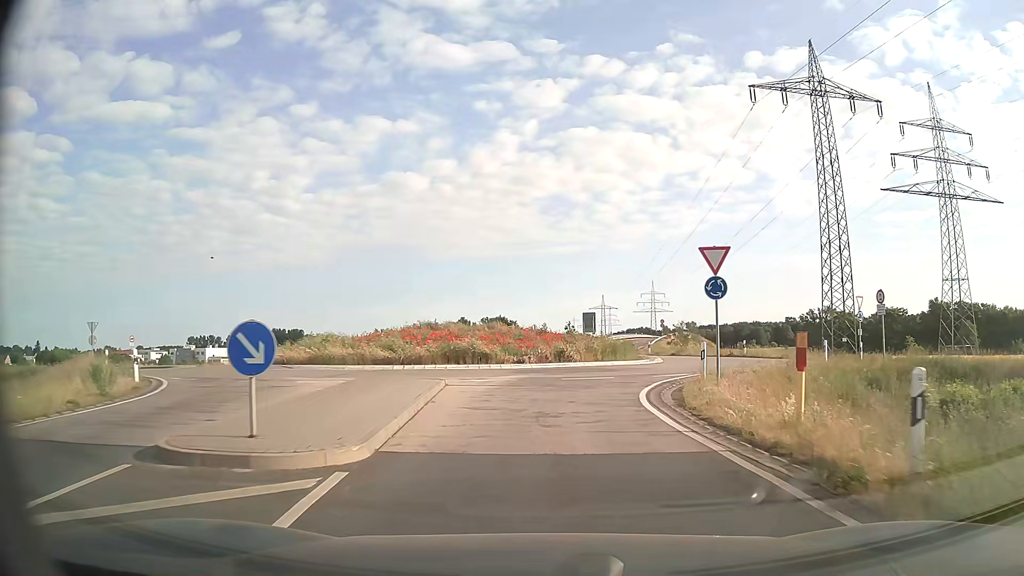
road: secondary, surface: asphalt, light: Day
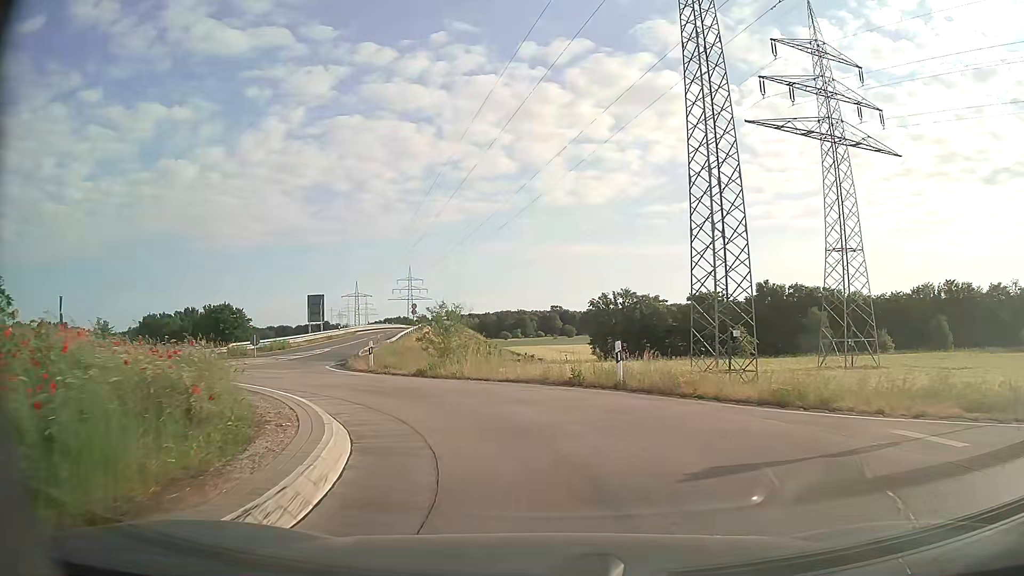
(+5.0, +27.3) m; +20°
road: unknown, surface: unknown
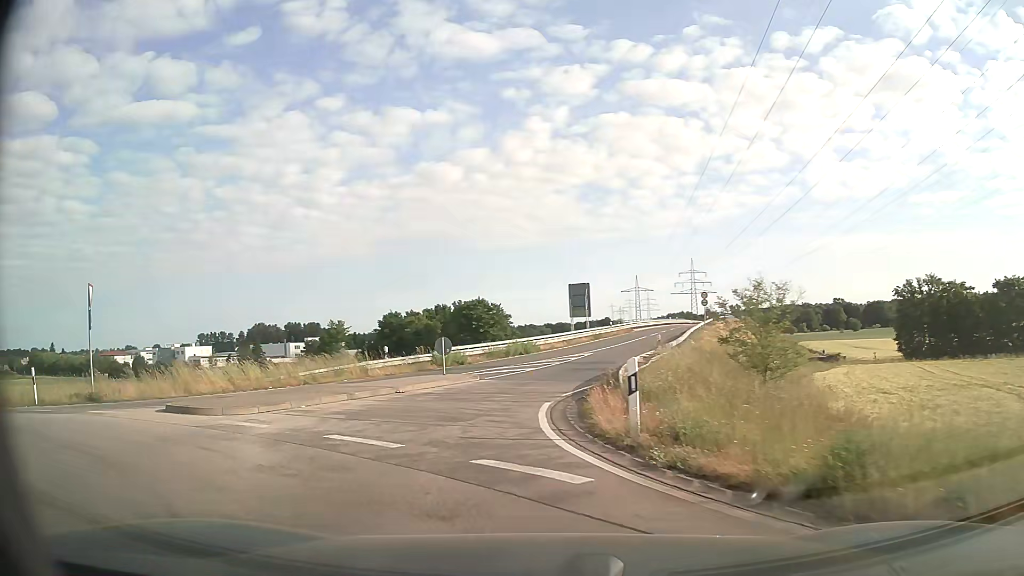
(-2.9, +14.9) m; -24°
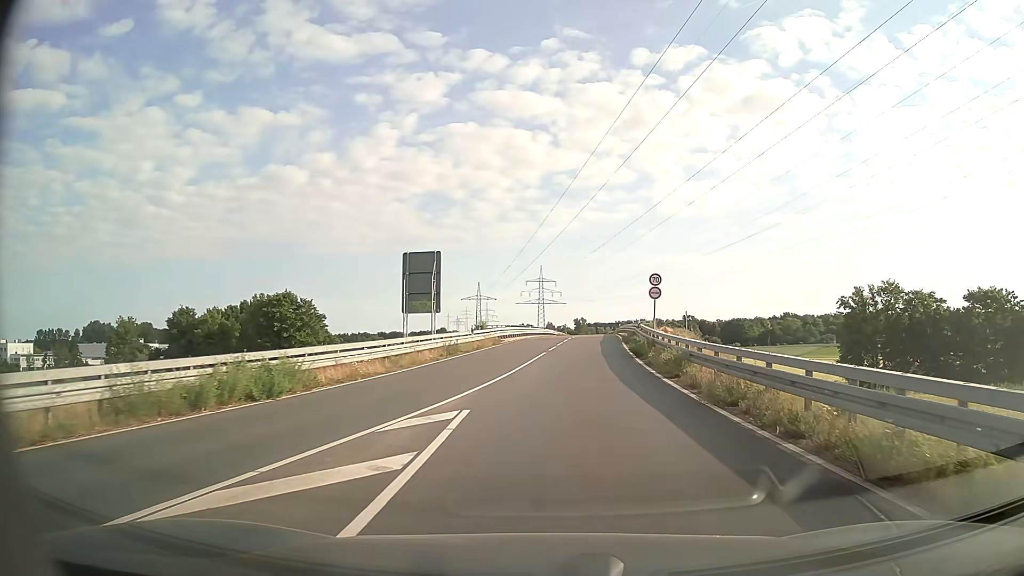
(+0.9, +27.8) m; +14°
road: secondary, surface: asphalt
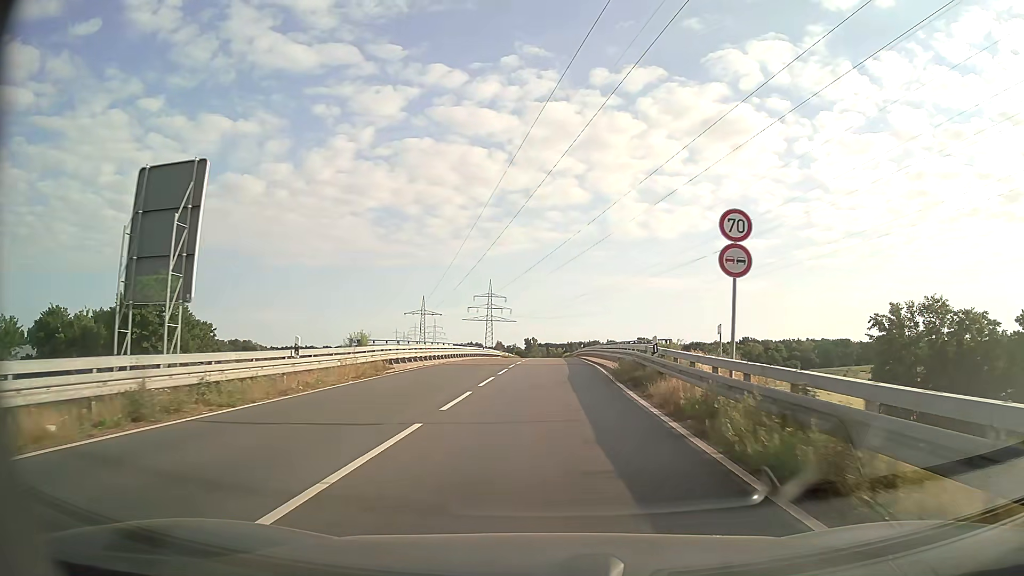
(+0.9, +20.6) m; +4°
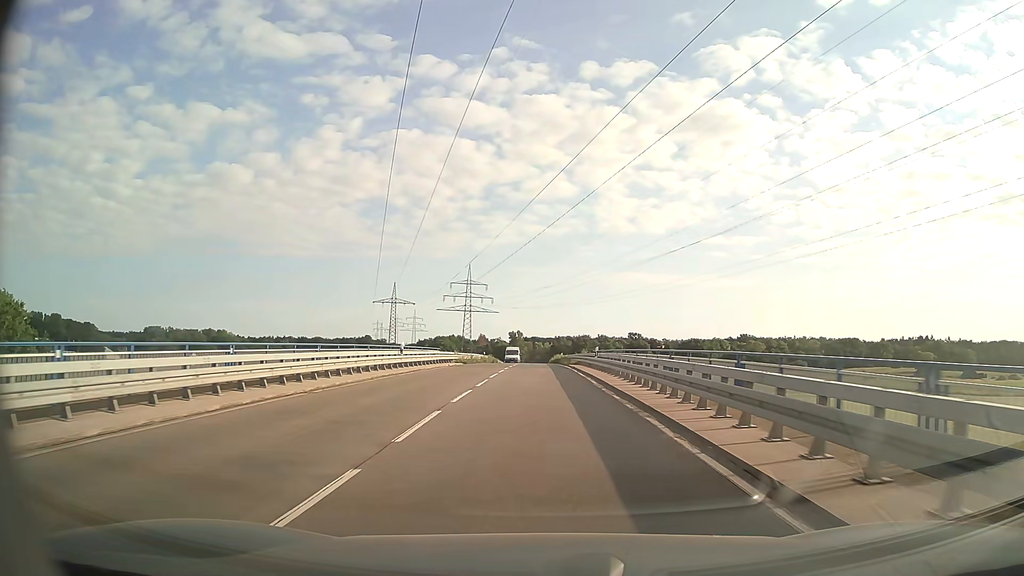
(+0.6, +32.9) m; +1°
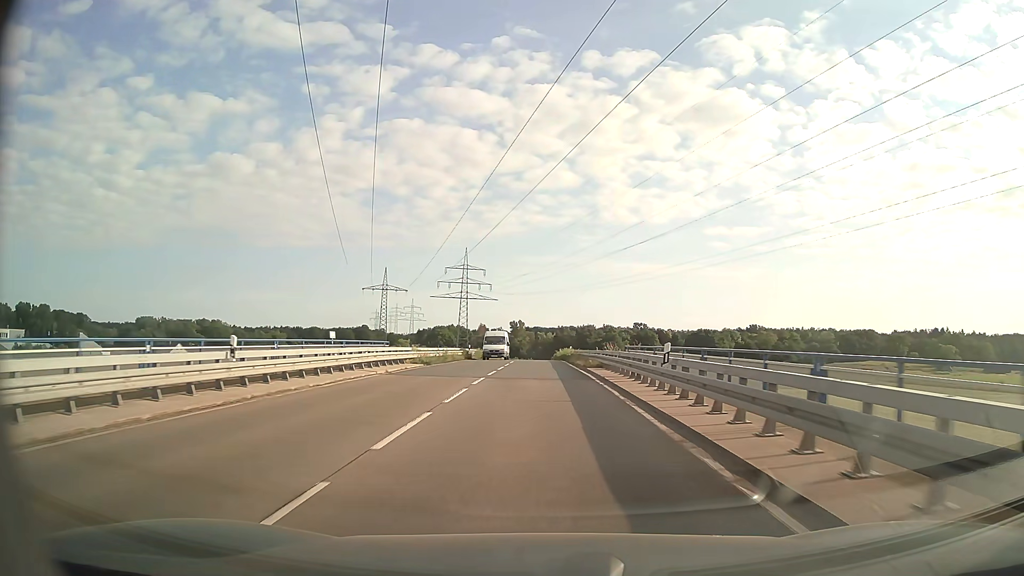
(-0.1, +18.8) m; 0°
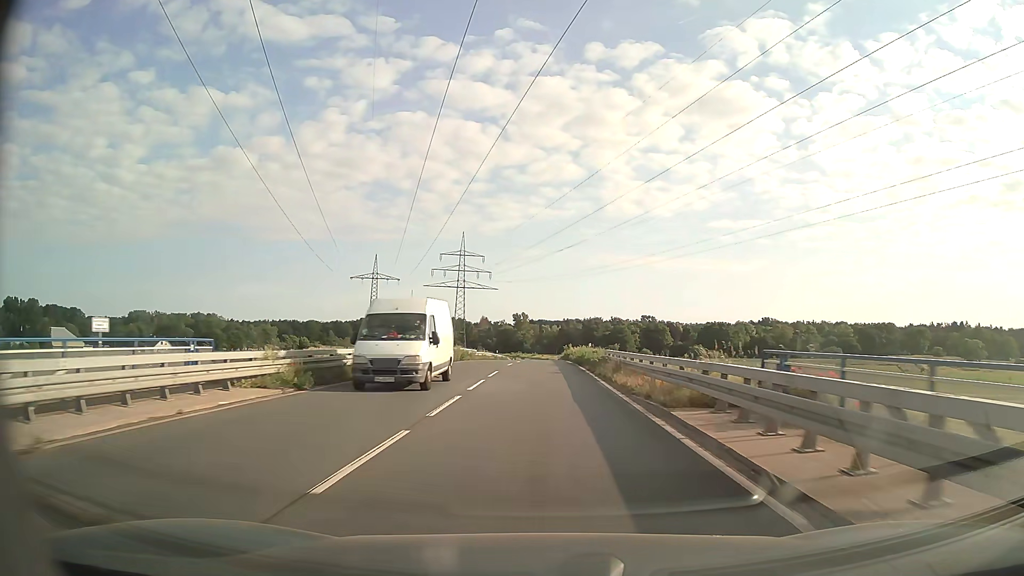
(-0.1, +20.1) m; 0°
(0, +10) (0, +20) (0, +30) (0, +40) (0, +50) (0, +60) (0, +70) (0, +80) (0, +90) (0, +100) m
